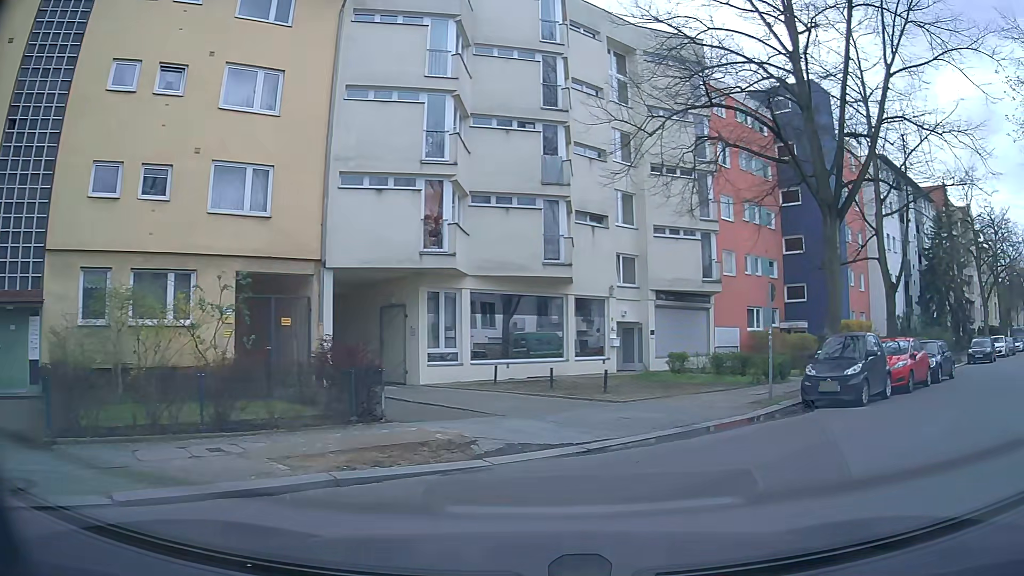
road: residential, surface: asphalt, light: Day
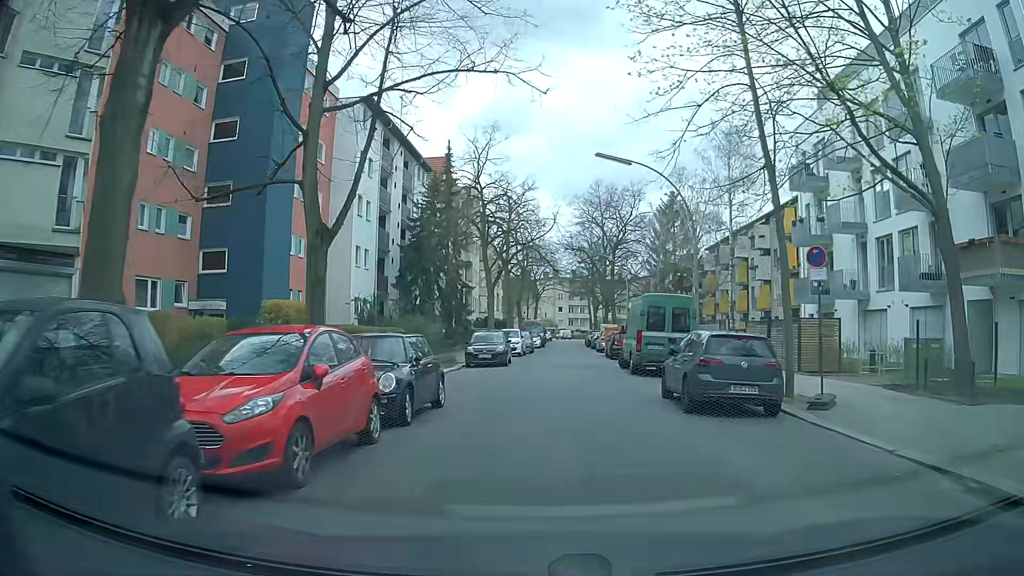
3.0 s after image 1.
(+6.6, +10.5) m; +47°
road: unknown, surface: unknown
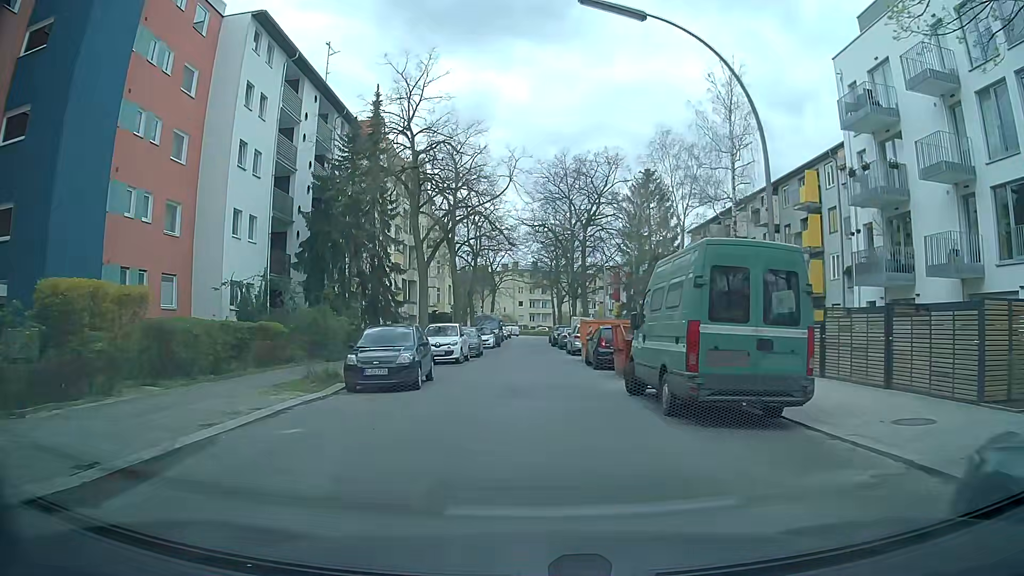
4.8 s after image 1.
(+0.6, +12.1) m; +5°
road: residential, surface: asphalt
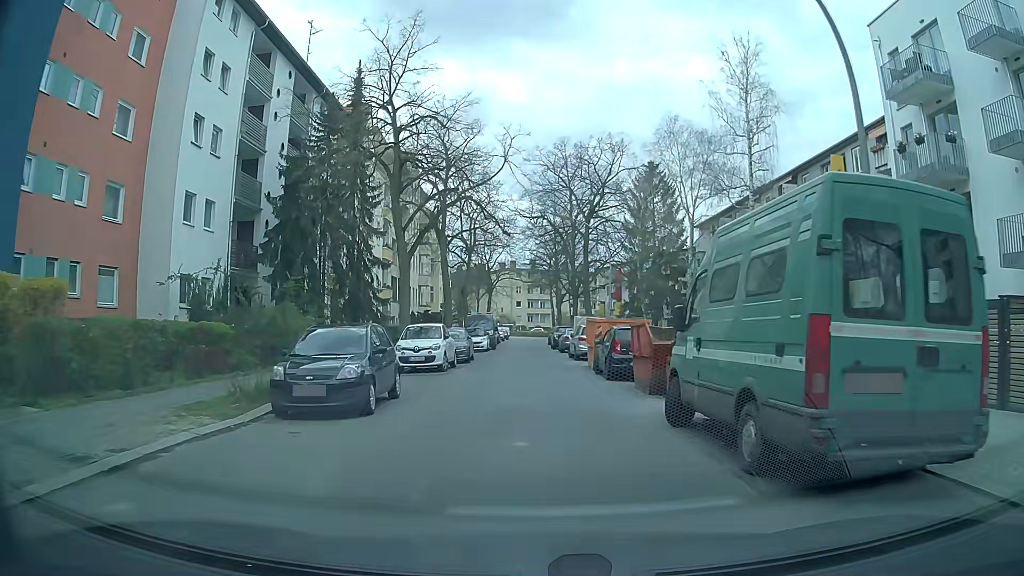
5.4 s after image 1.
(0.0, +4.3) m; 0°
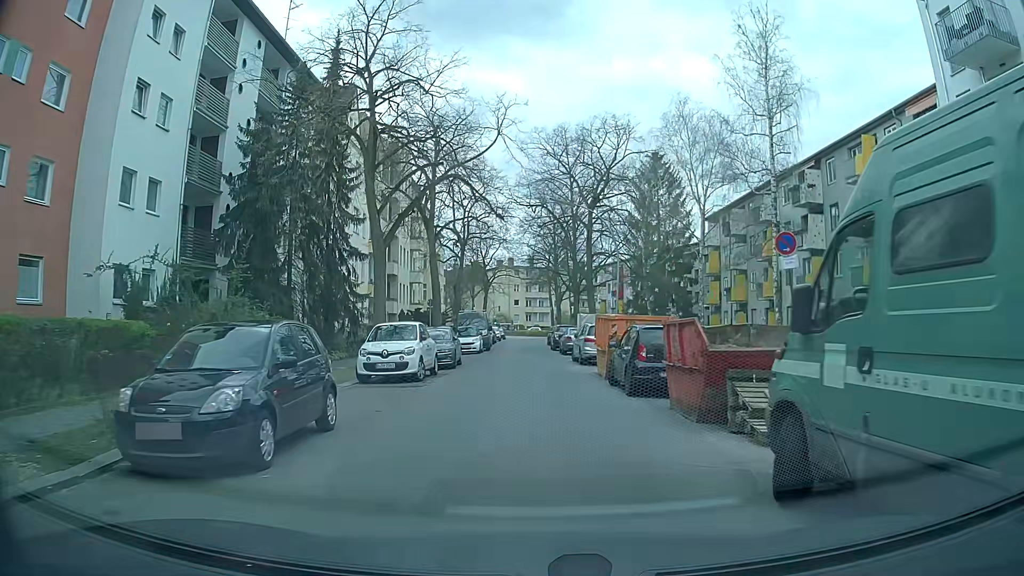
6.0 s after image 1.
(0.0, +4.3) m; -1°
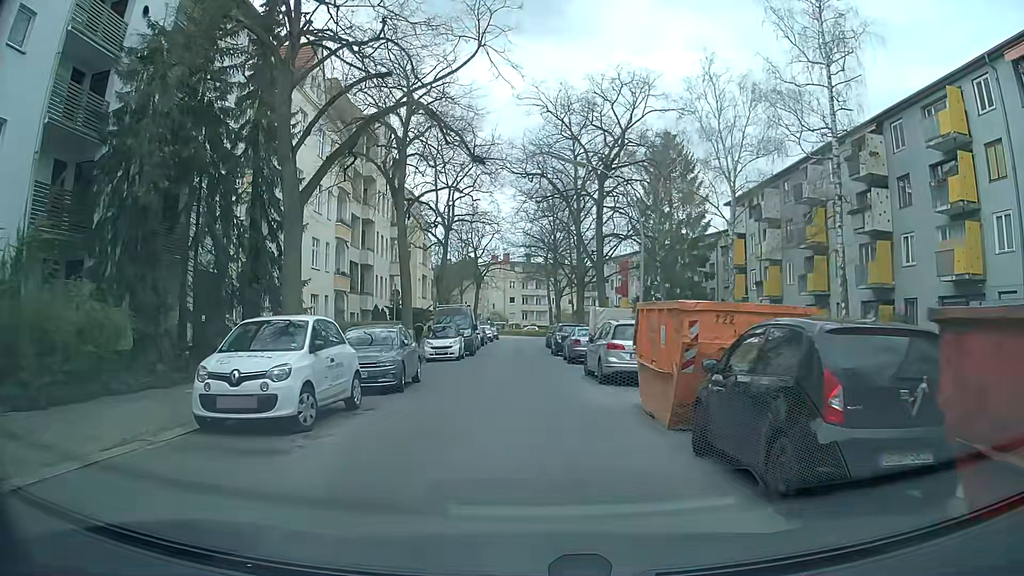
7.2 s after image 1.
(0.0, +8.7) m; +1°
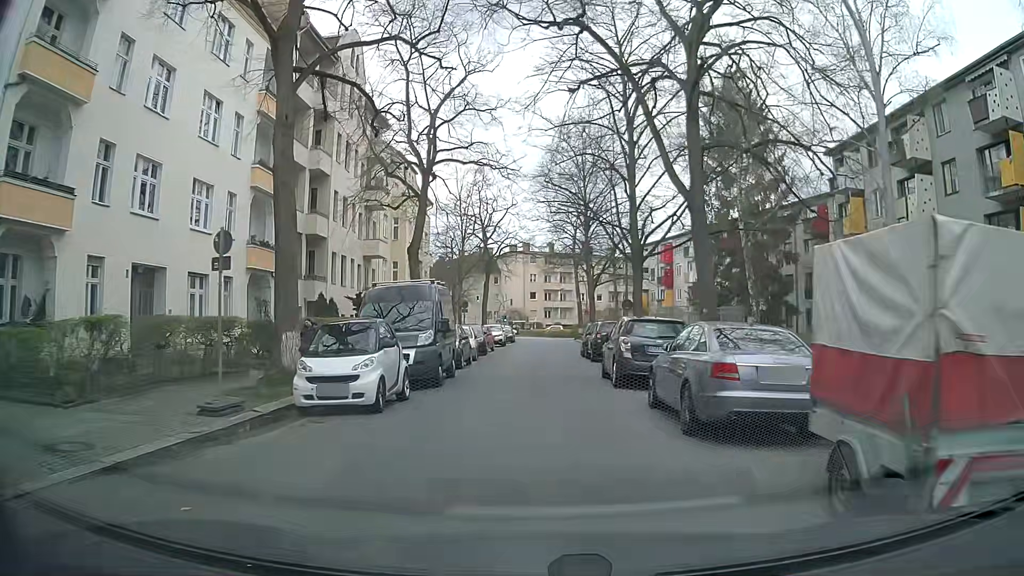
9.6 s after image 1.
(-0.5, +17.7) m; -3°
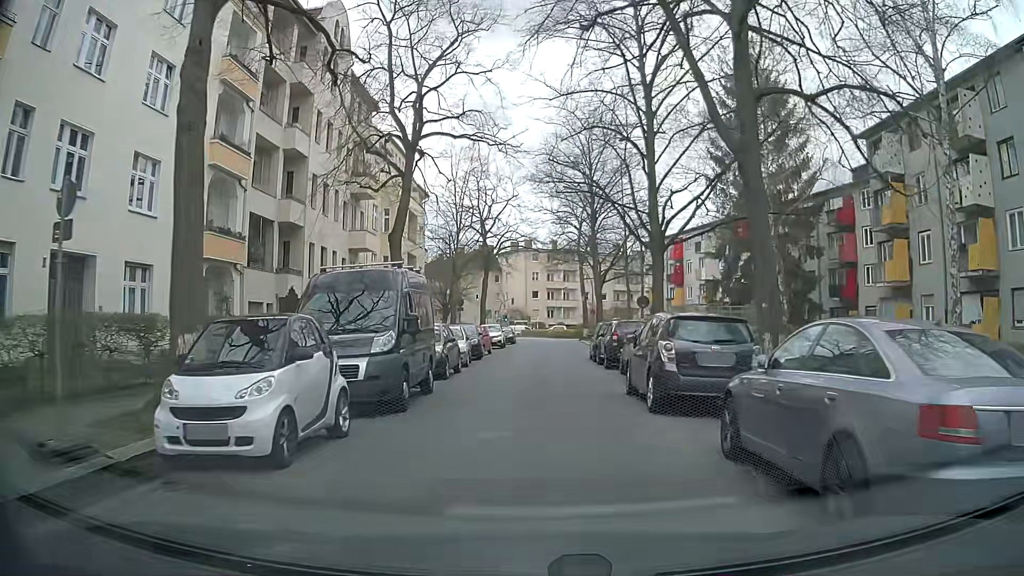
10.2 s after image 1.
(0.0, +4.5) m; -1°
